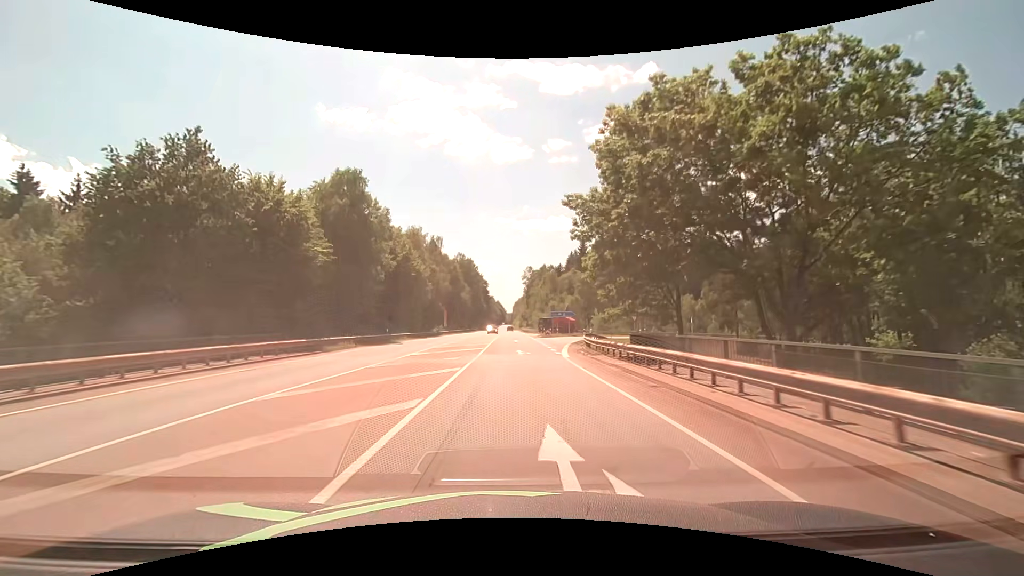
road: secondary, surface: asphalt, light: Day
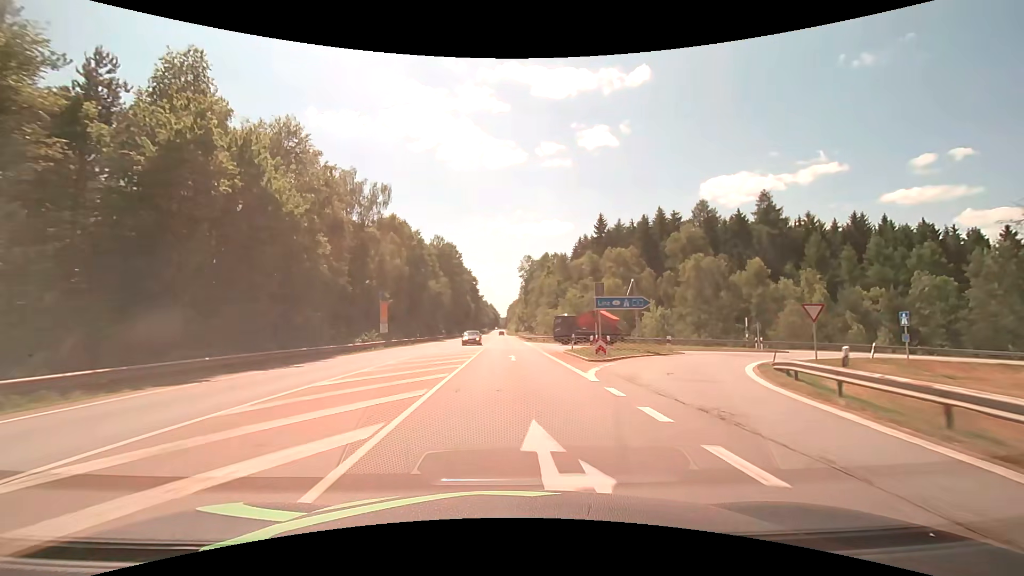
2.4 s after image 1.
(+0.2, +39.3) m; +1°
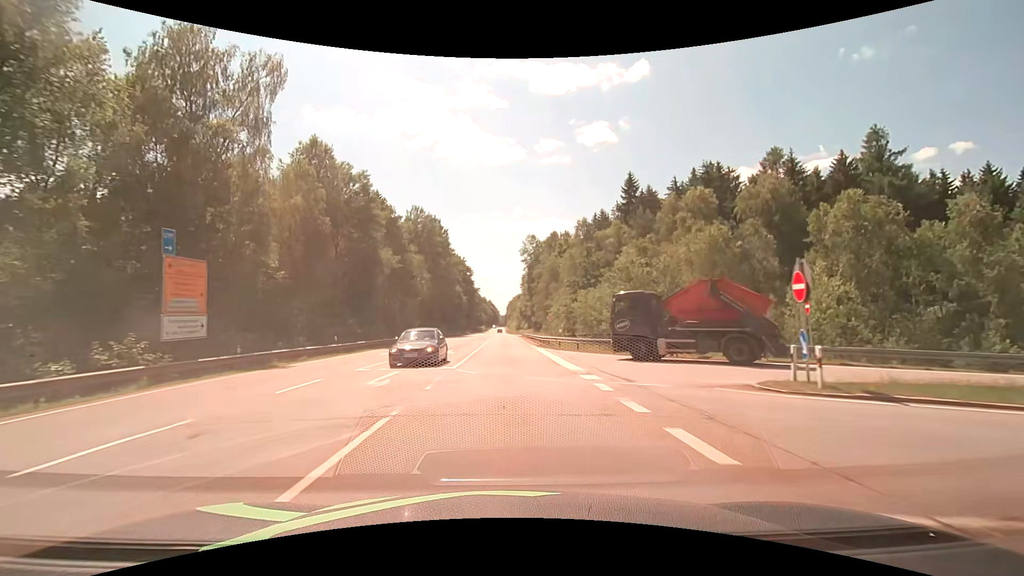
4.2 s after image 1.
(0.0, +28.8) m; 0°
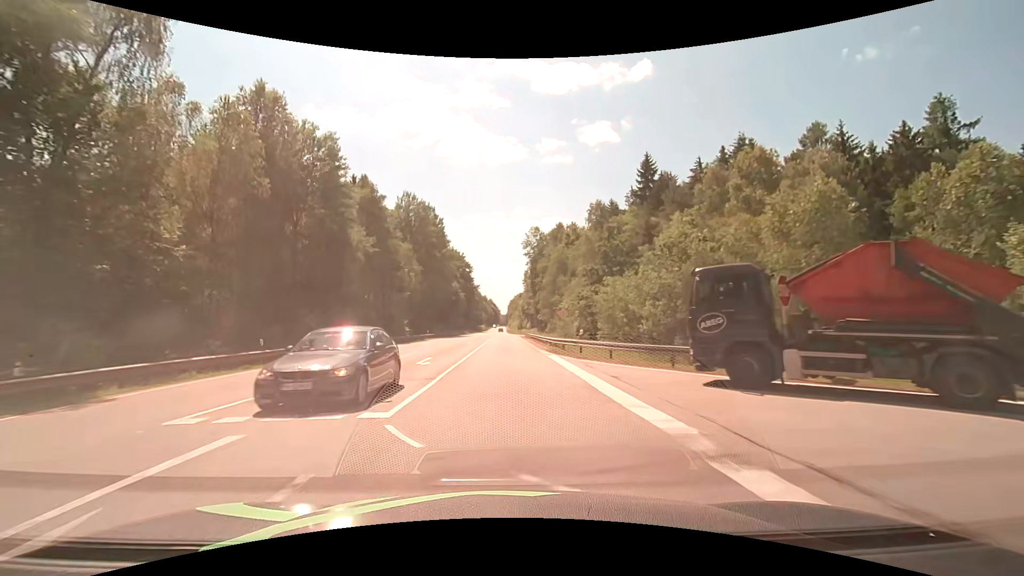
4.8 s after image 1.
(0.0, +9.7) m; 0°
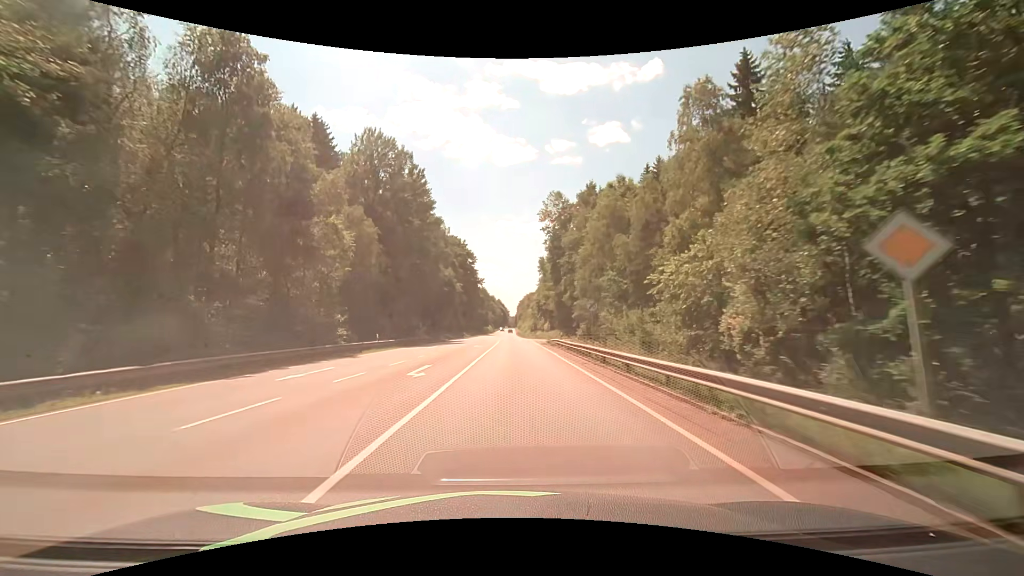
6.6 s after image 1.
(-0.3, +29.8) m; -1°
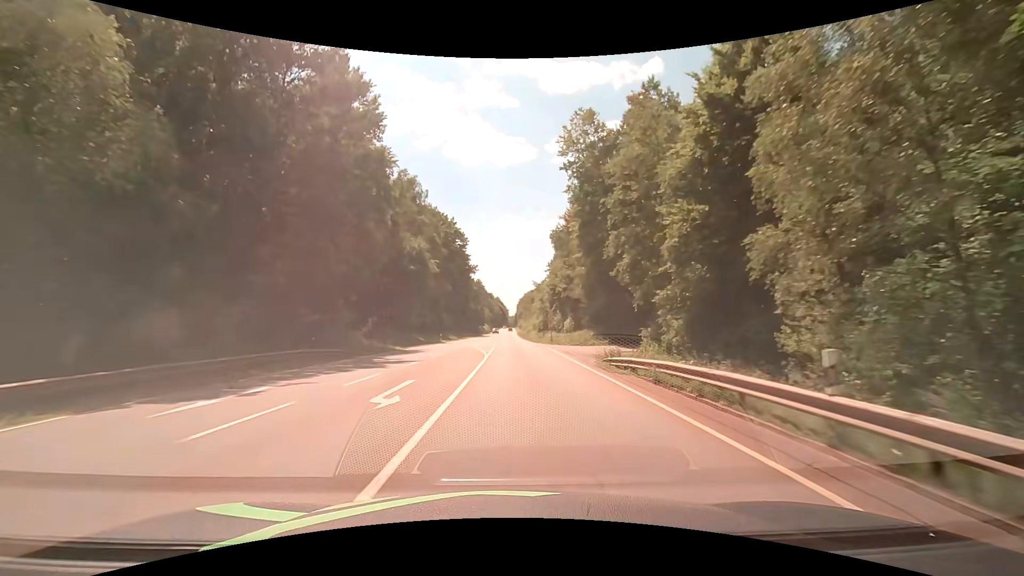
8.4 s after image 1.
(-0.2, +31.1) m; 0°
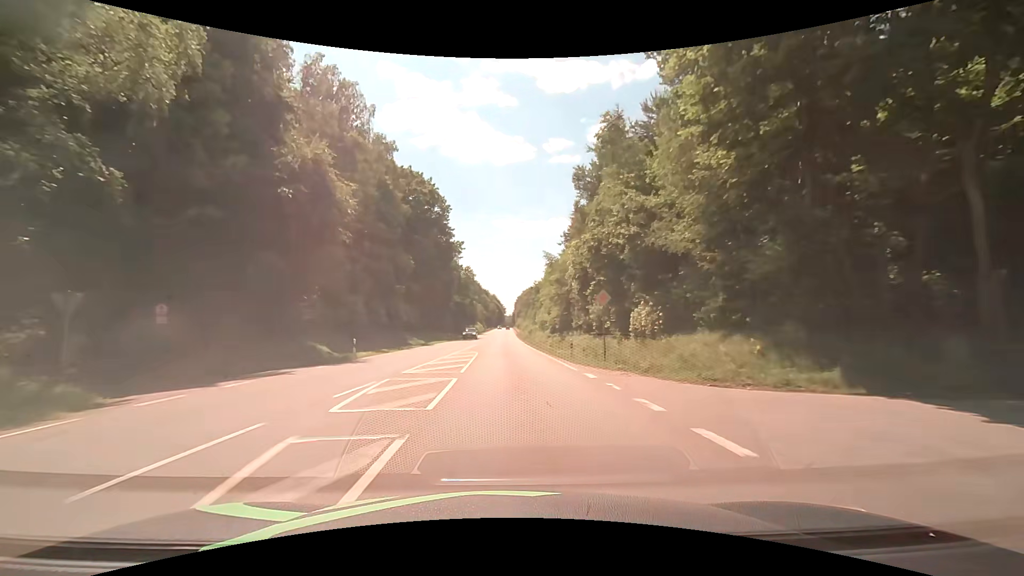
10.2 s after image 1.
(+0.3, +32.2) m; +1°
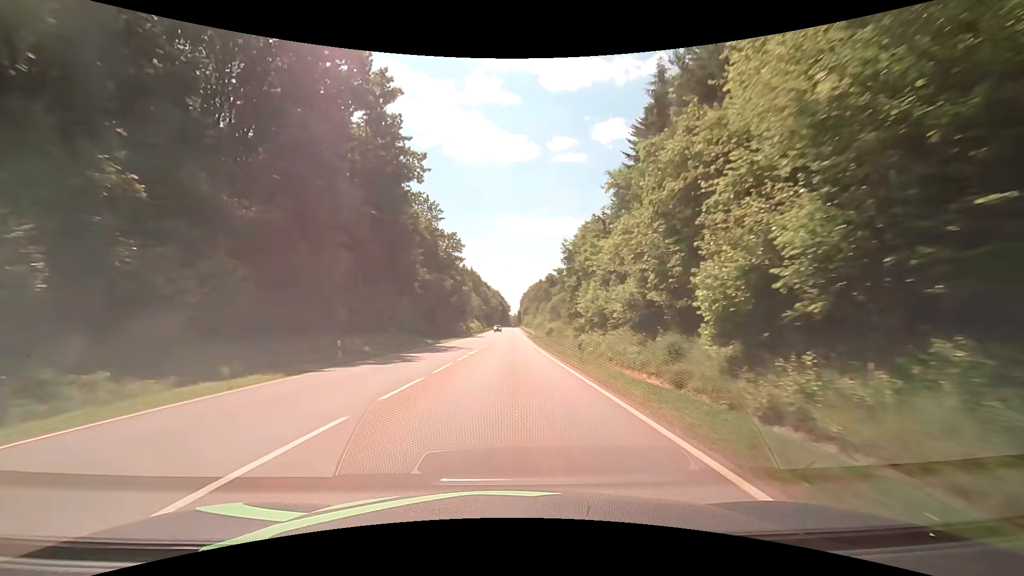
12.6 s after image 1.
(-0.4, +44.6) m; -1°
(0, +10) (0, +20) (0, +30) (0, +40) (+1, +50) (+1, +60) (+1, +70) (+1, +80) (+1, +90) (+1, +100) m
